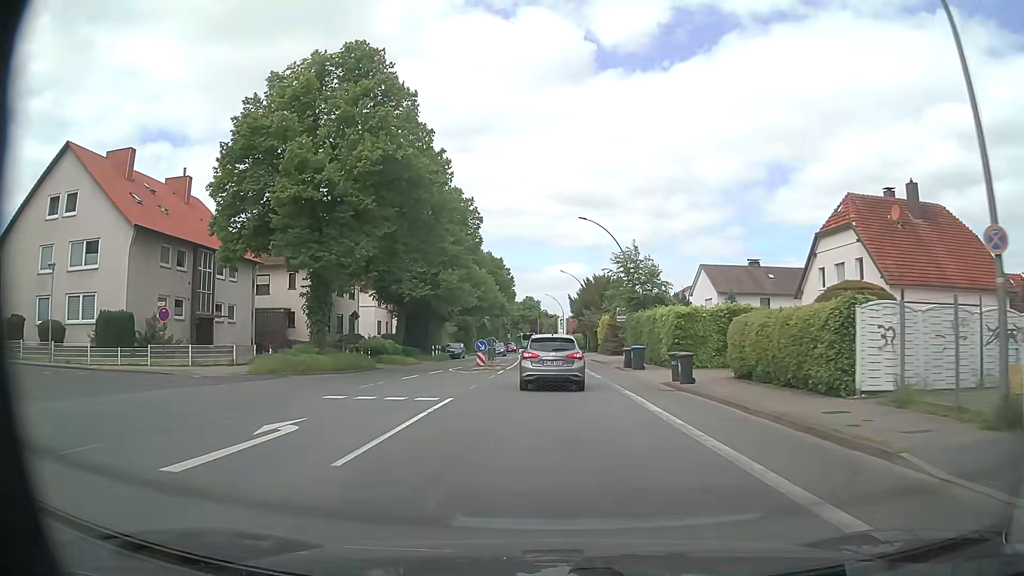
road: primary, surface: asphalt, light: Day
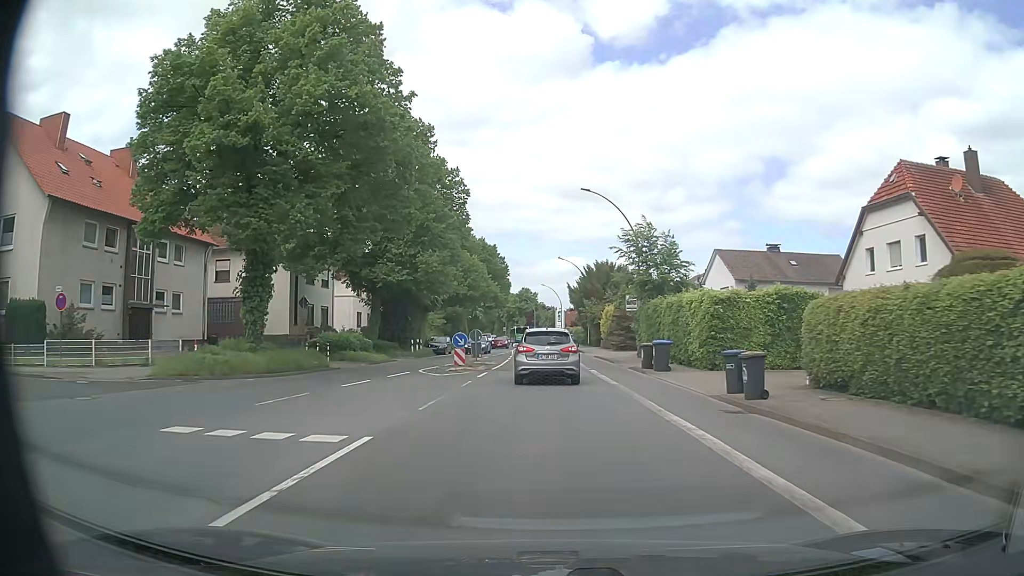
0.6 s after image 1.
(0.0, +7.2) m; 0°
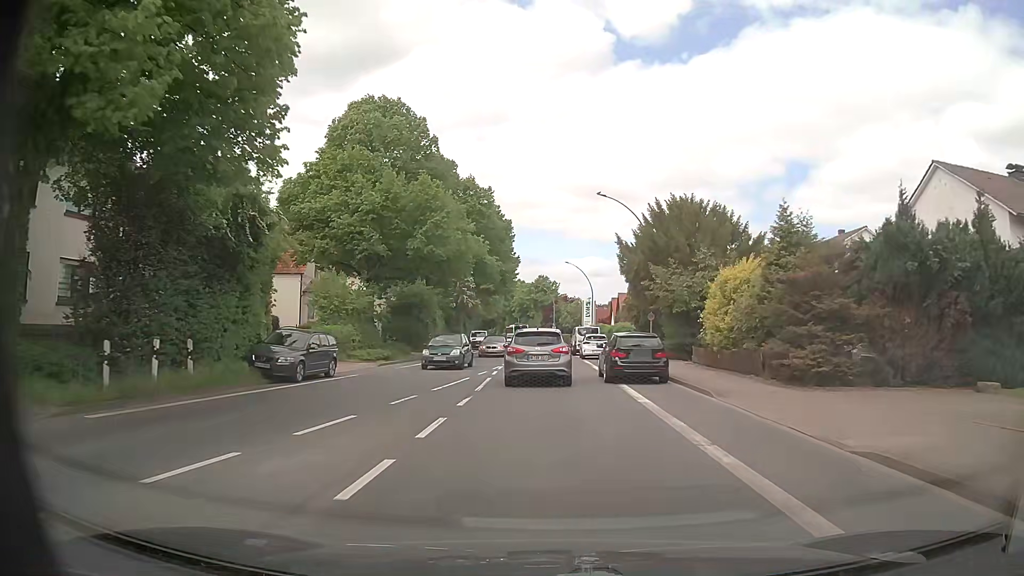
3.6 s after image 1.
(-0.4, +35.0) m; -1°
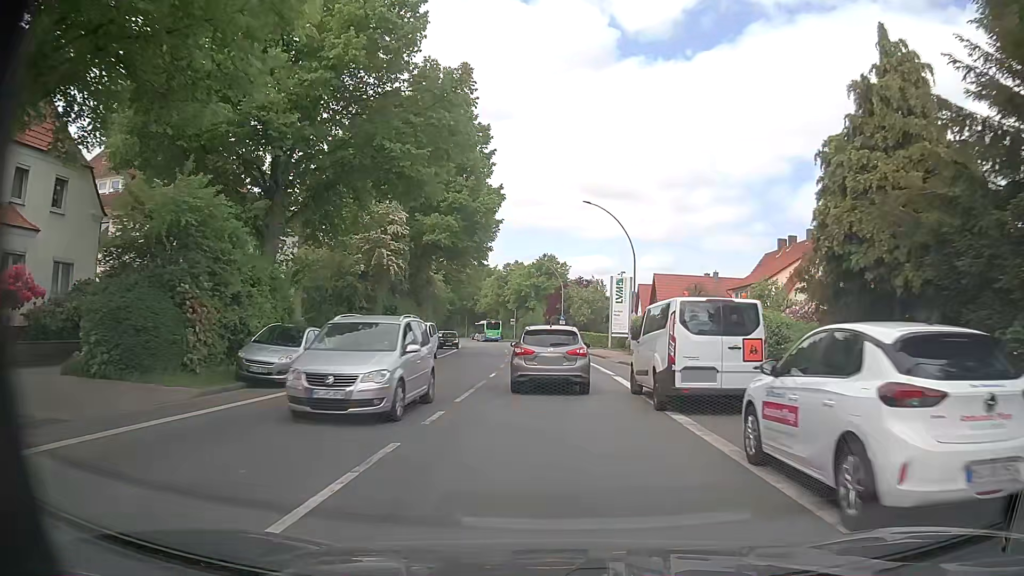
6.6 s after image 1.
(-0.2, +34.9) m; -1°
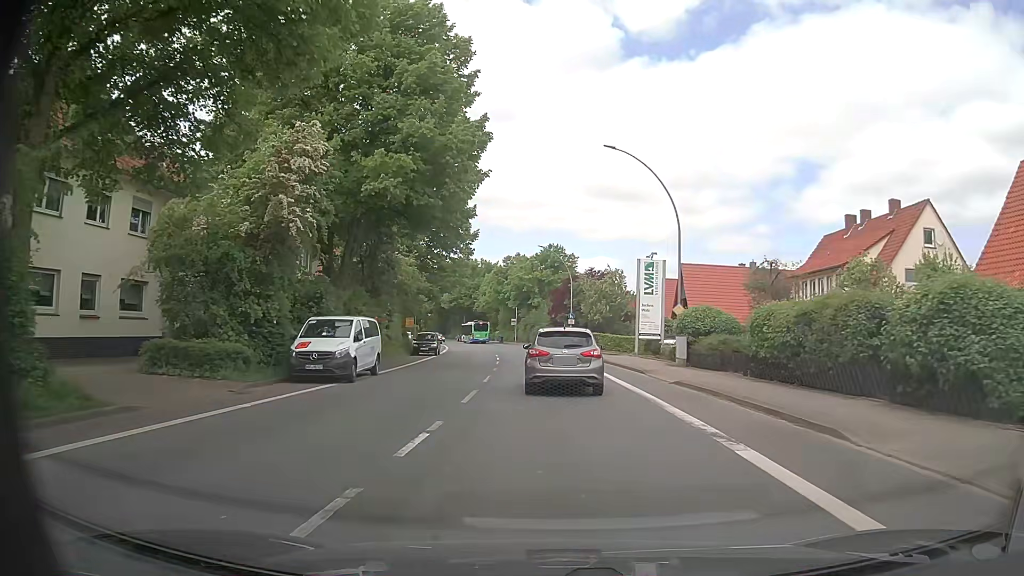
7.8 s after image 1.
(-0.1, +13.5) m; 0°
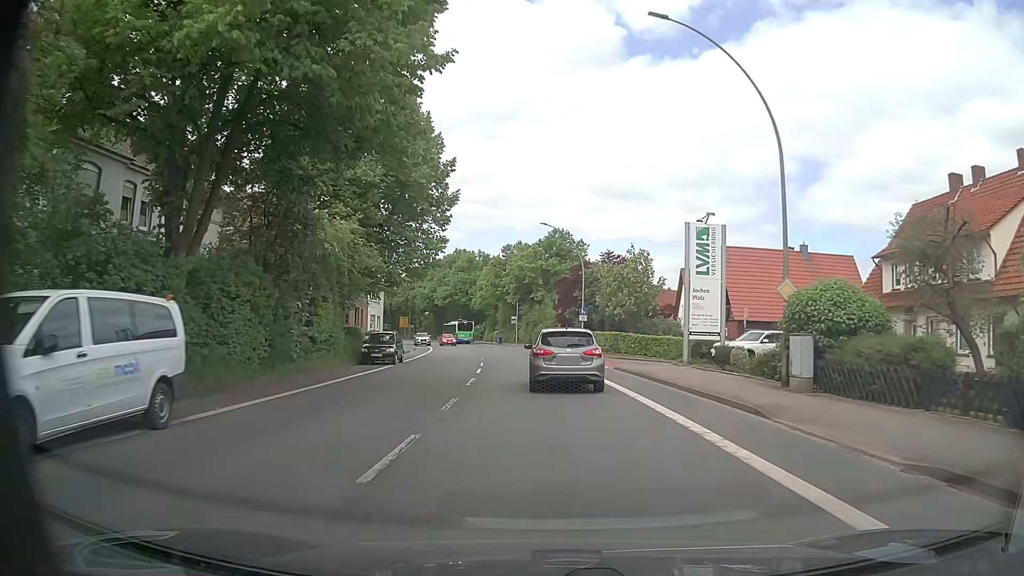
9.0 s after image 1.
(-0.1, +13.4) m; 0°
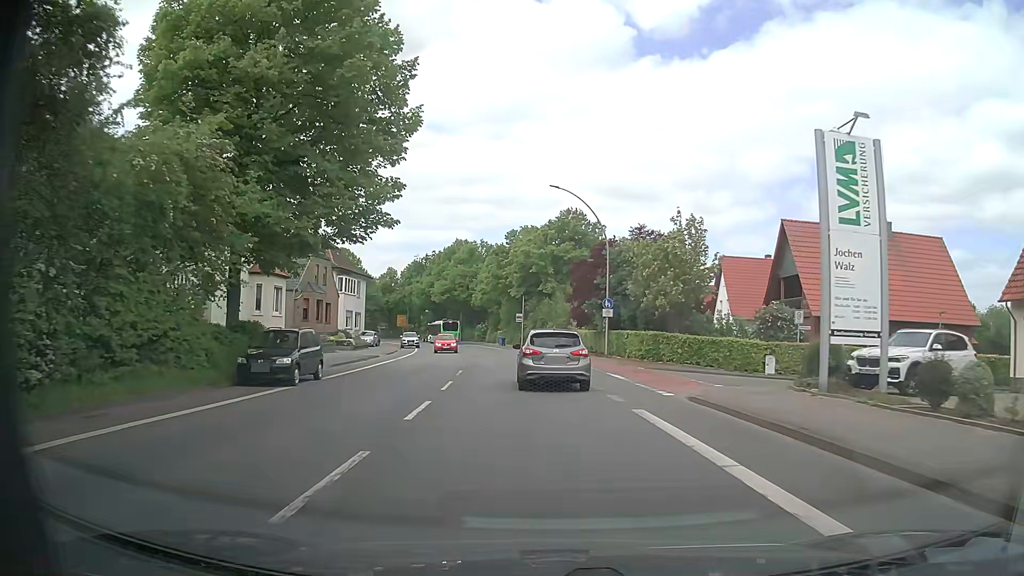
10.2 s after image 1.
(-0.1, +13.6) m; 0°
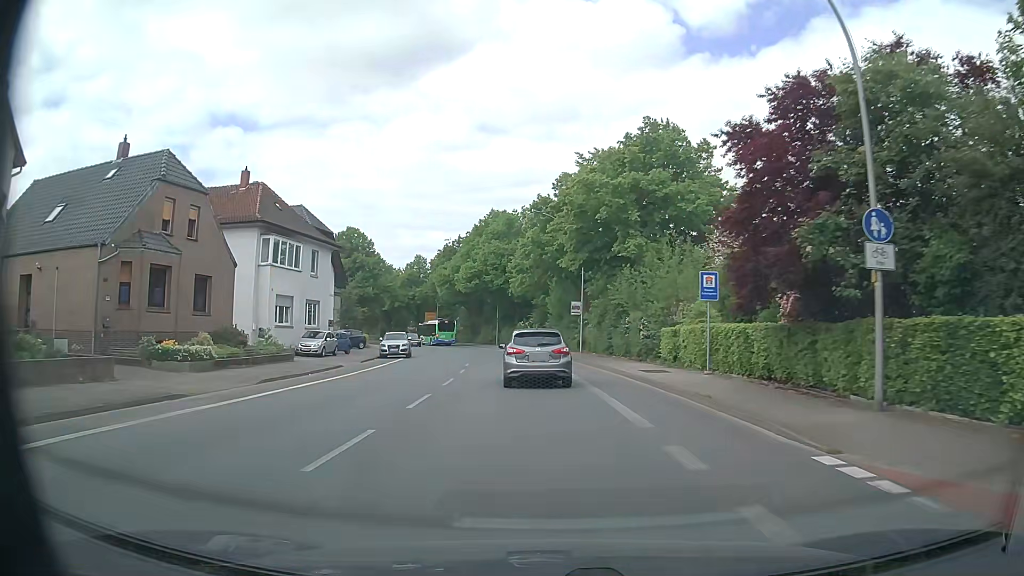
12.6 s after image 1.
(-1.4, +28.5) m; -5°
(0, +10) (-1, +20) (-2, +30) (-3, +40) (-5, +50) (-6, +60) (-9, +69) (-11, +79) (-14, +89) (-18, +98) m
